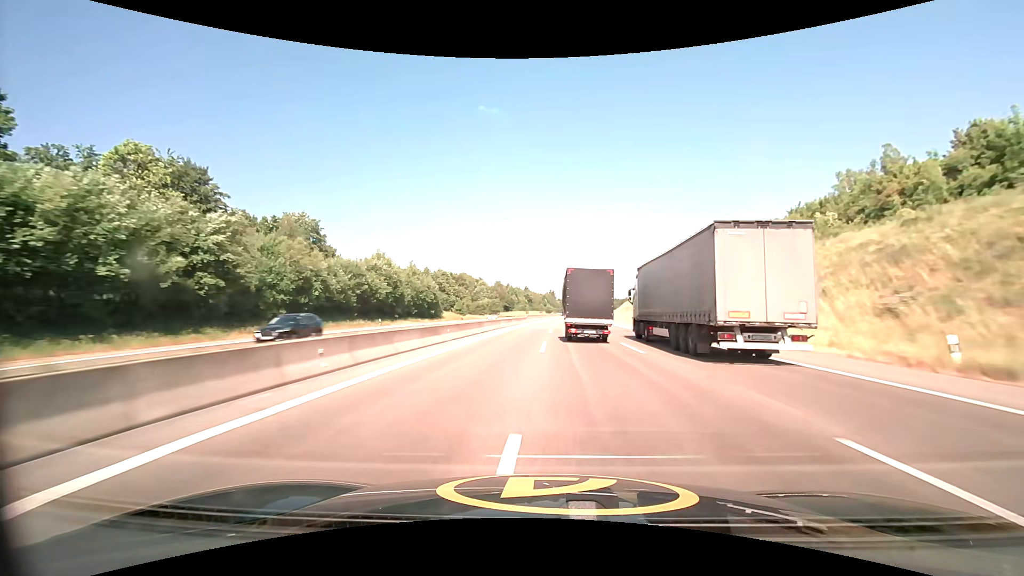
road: motorway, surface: asphalt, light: Day
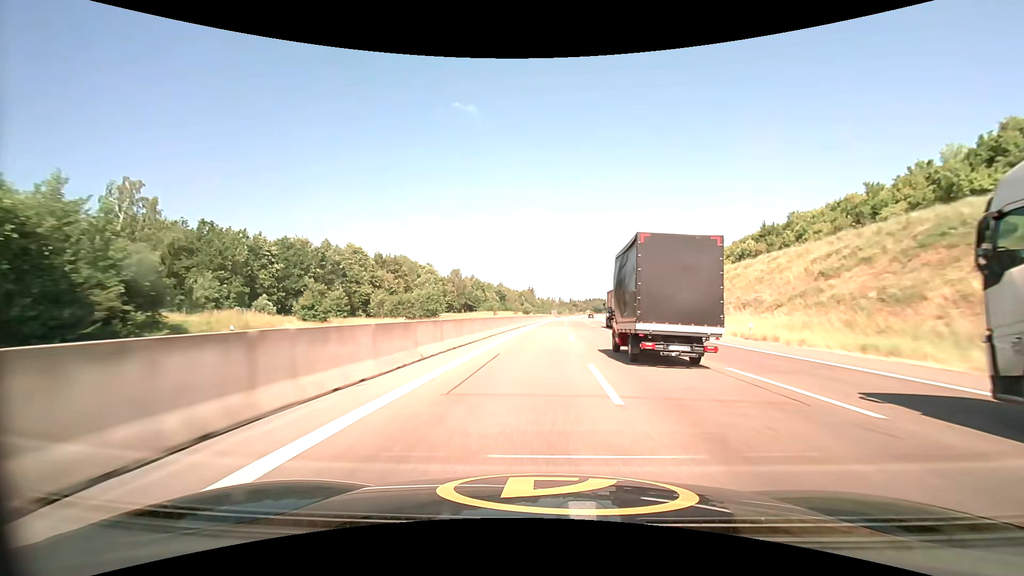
(+1.5, +79.9) m; +2°
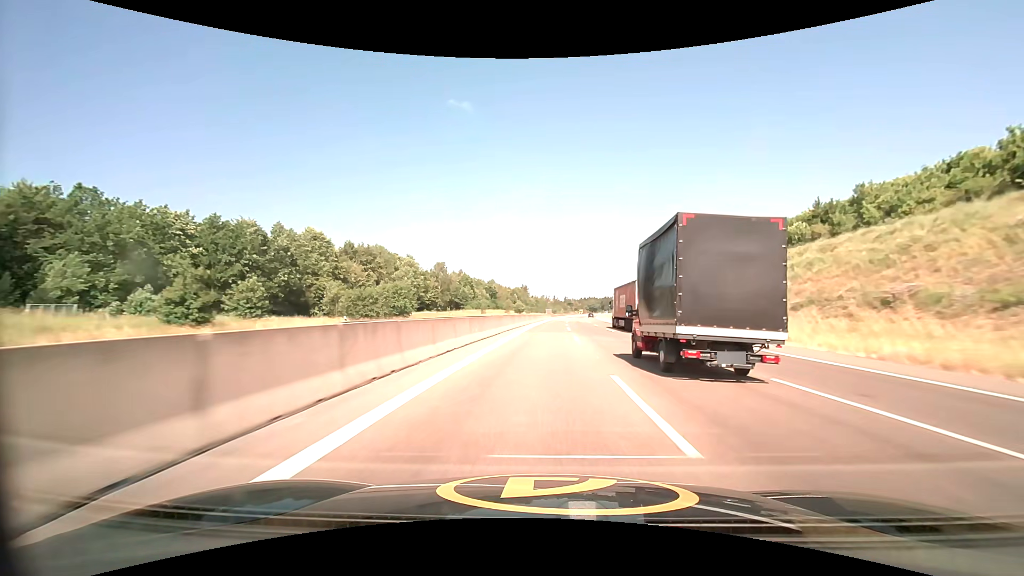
(+0.1, +20.0) m; +1°
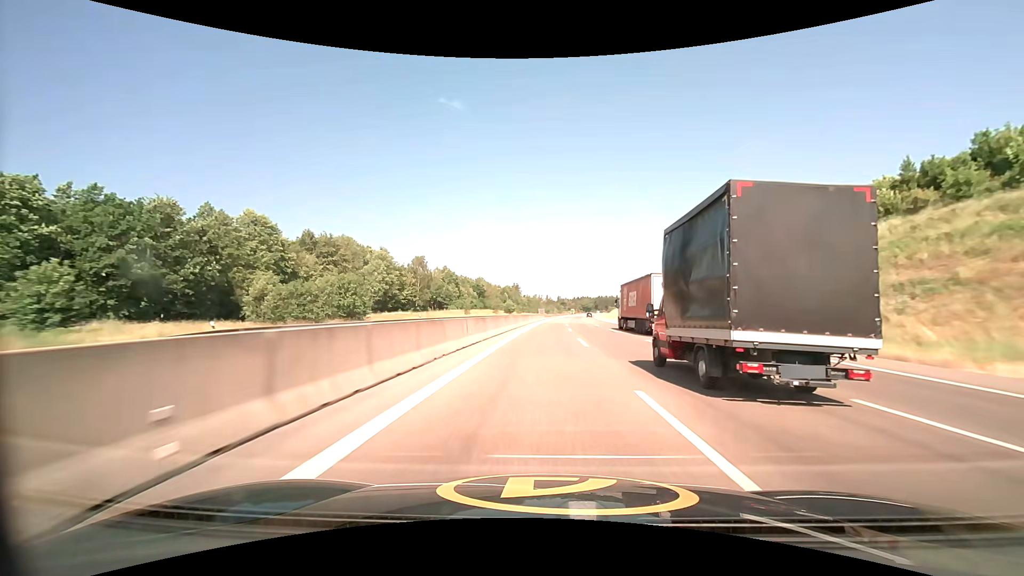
(+0.2, +20.0) m; +1°
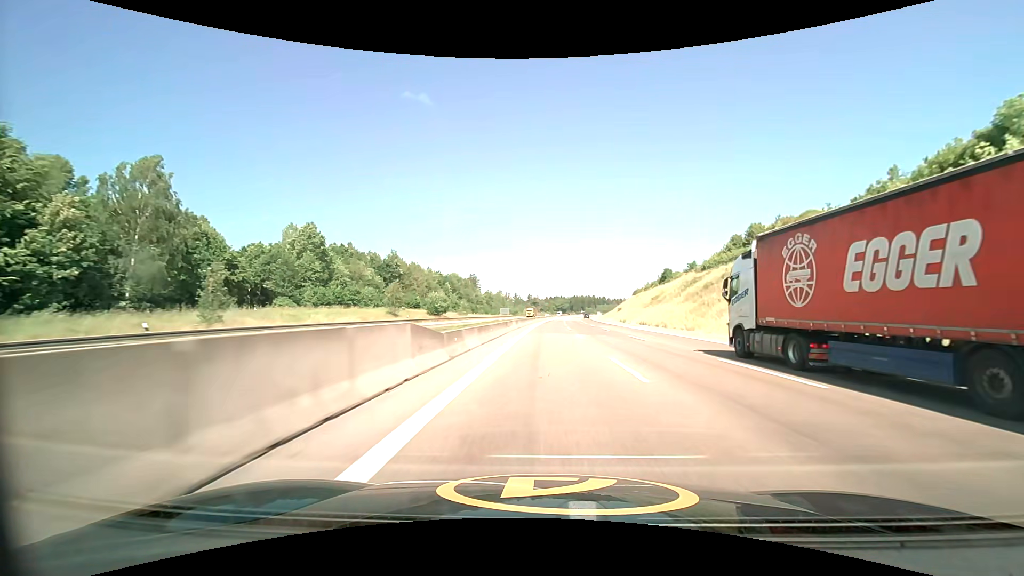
(+3.0, +100.1) m; +3°
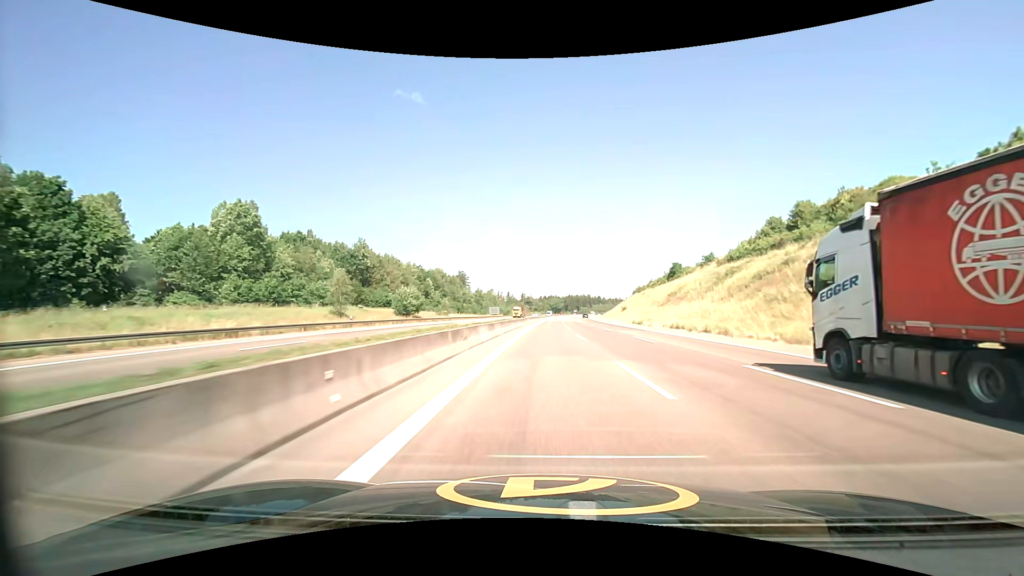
(+0.1, +20.0) m; +1°
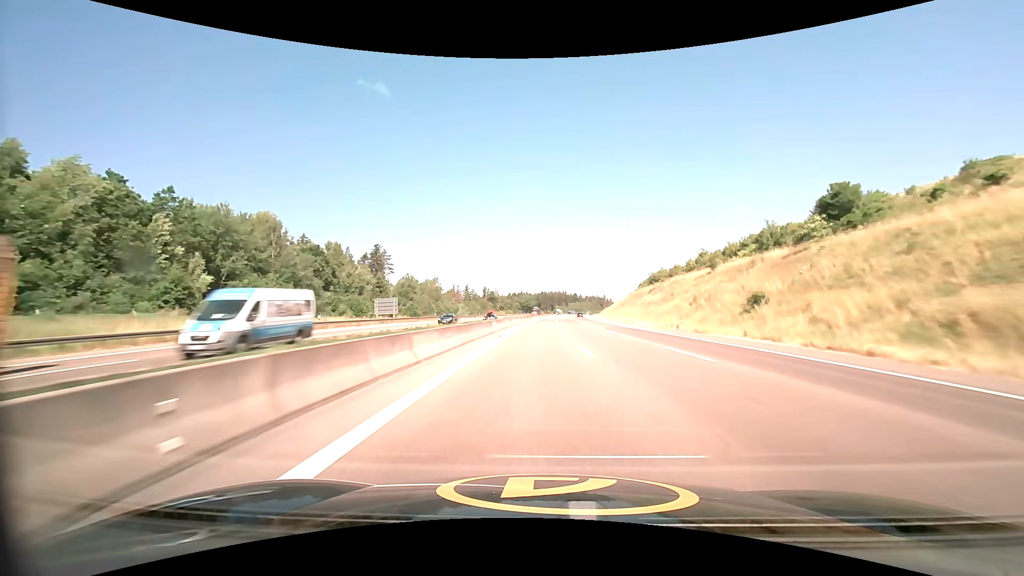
(+2.8, +100.3) m; +3°
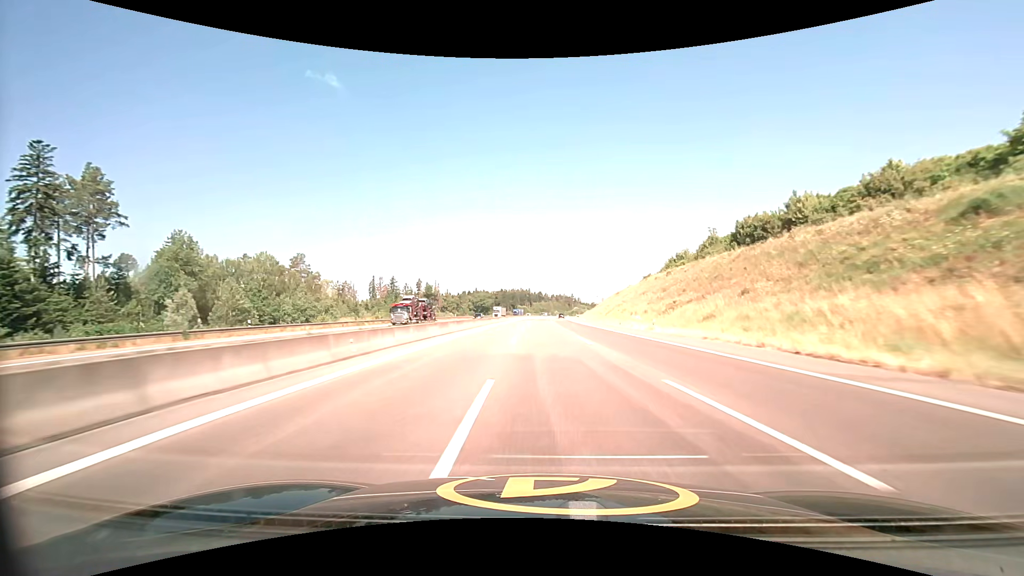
(+4.0, +100.3) m; +4°
(0, +10) (0, +20) (0, +30) (0, +40) (+1, +50) (+1, +60) (+1, +70) (+1, +80) (+2, +90) (+2, +100) m
